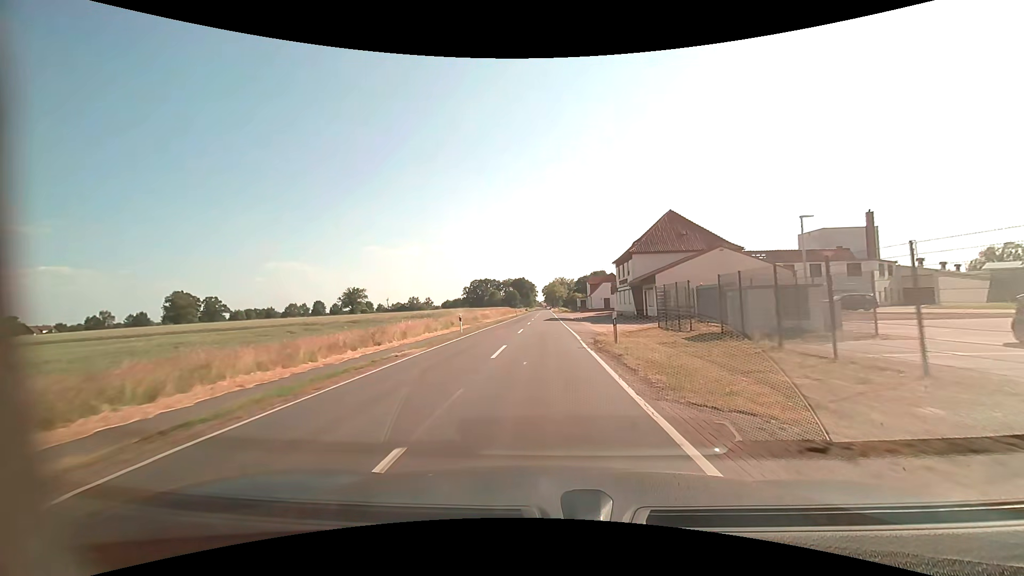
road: tertiary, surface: asphalt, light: Day
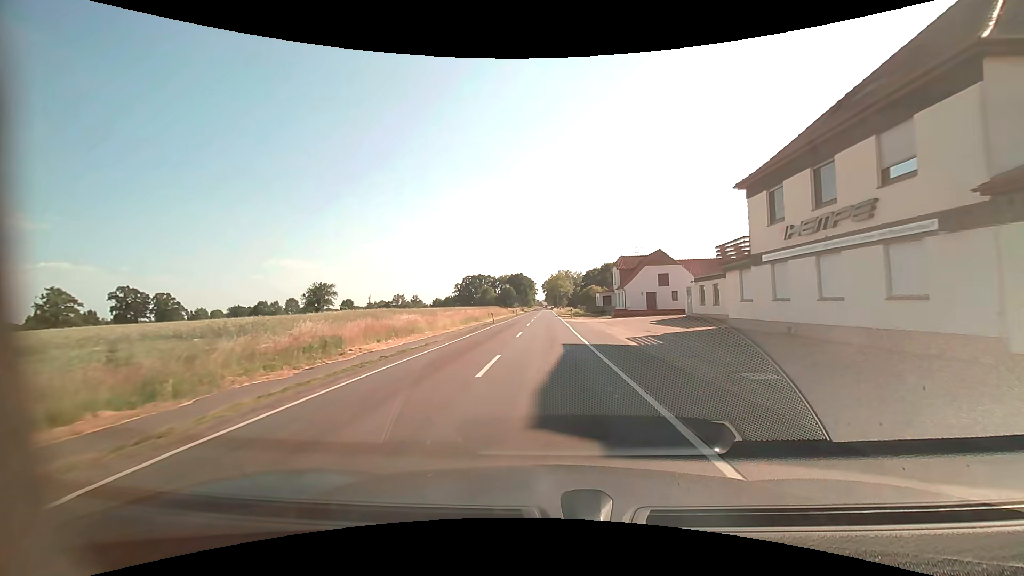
(0.0, +41.1) m; 0°
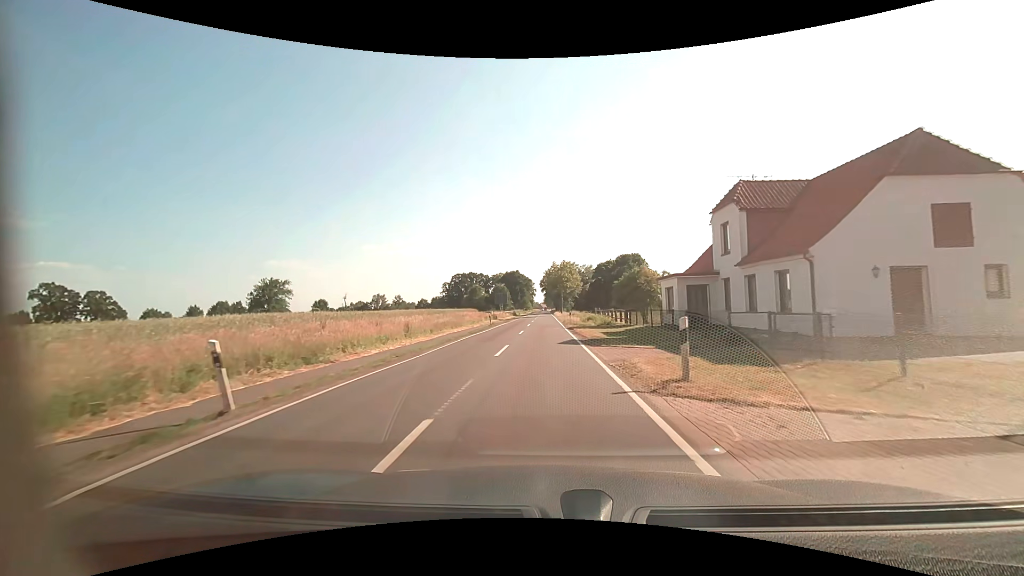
(+0.2, +41.2) m; 0°
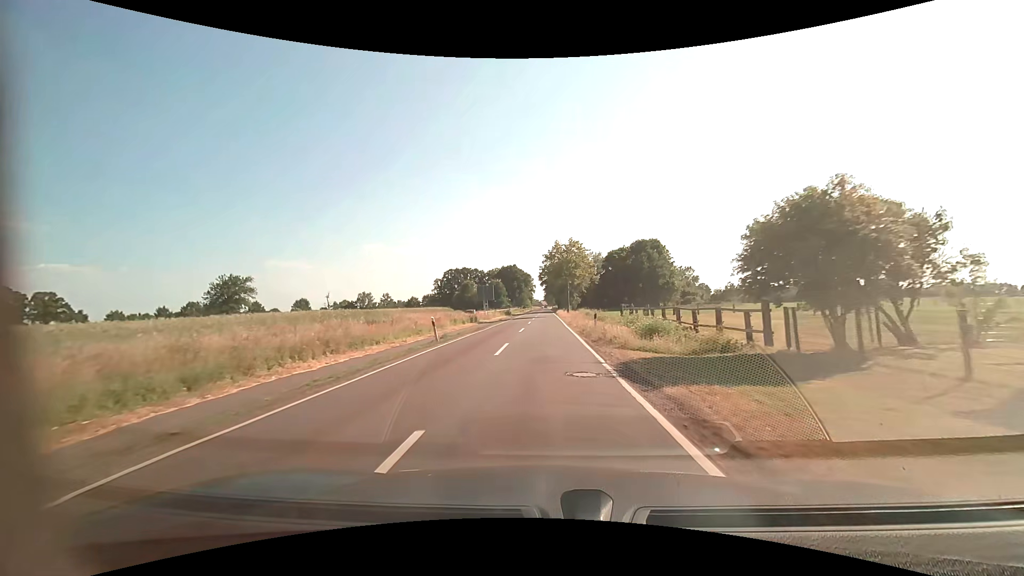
(+0.1, +24.7) m; 0°
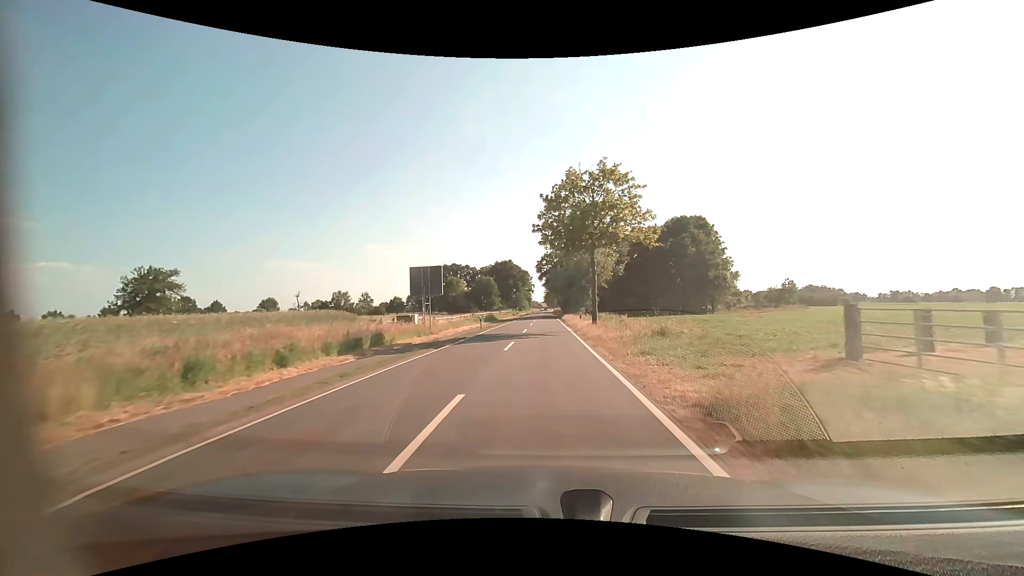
(0.0, +34.5) m; 0°
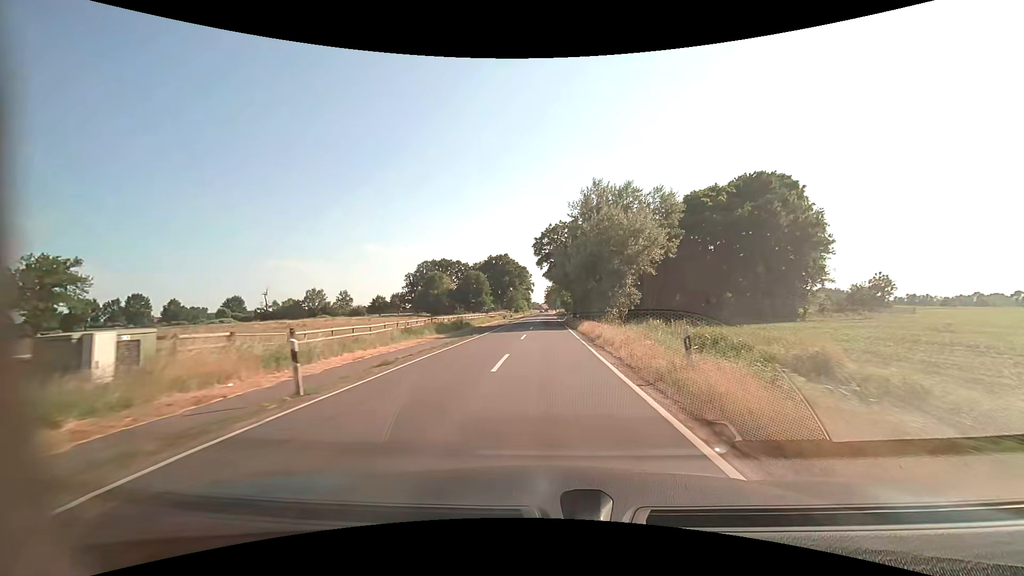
(0.0, +29.6) m; 0°
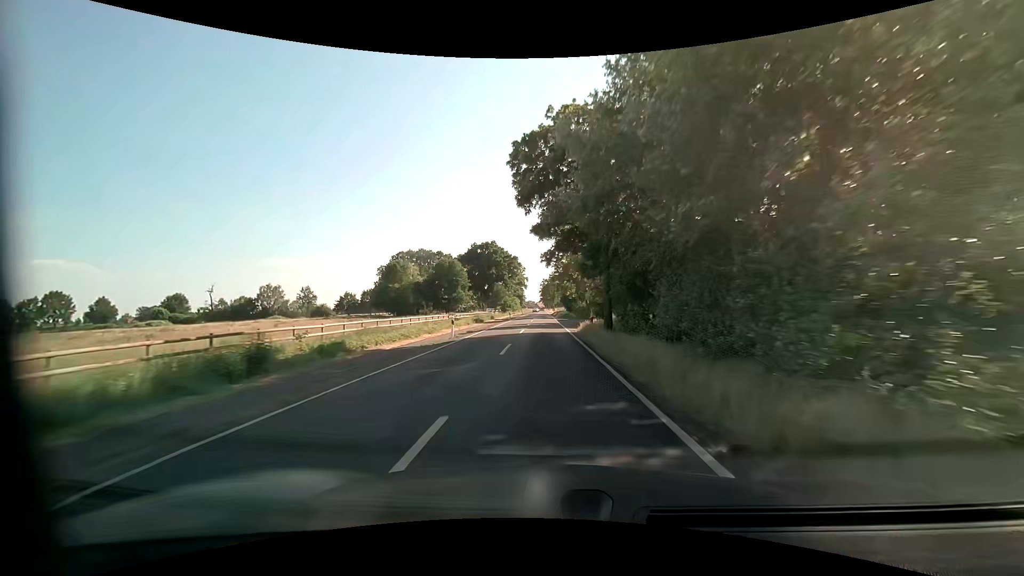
(+0.2, +33.1) m; 0°
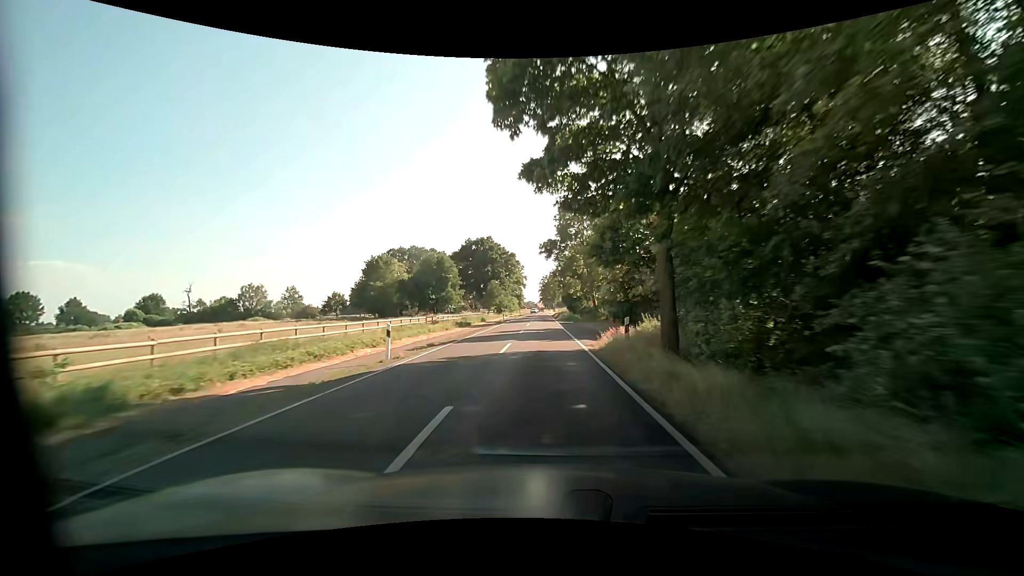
(0.0, +11.5) m; 0°
(0, +10) (0, +20) (0, +30) (0, +40) (0, +50) (0, +60) (0, +70) (-1, +80) (-1, +90) (-1, +100) m
